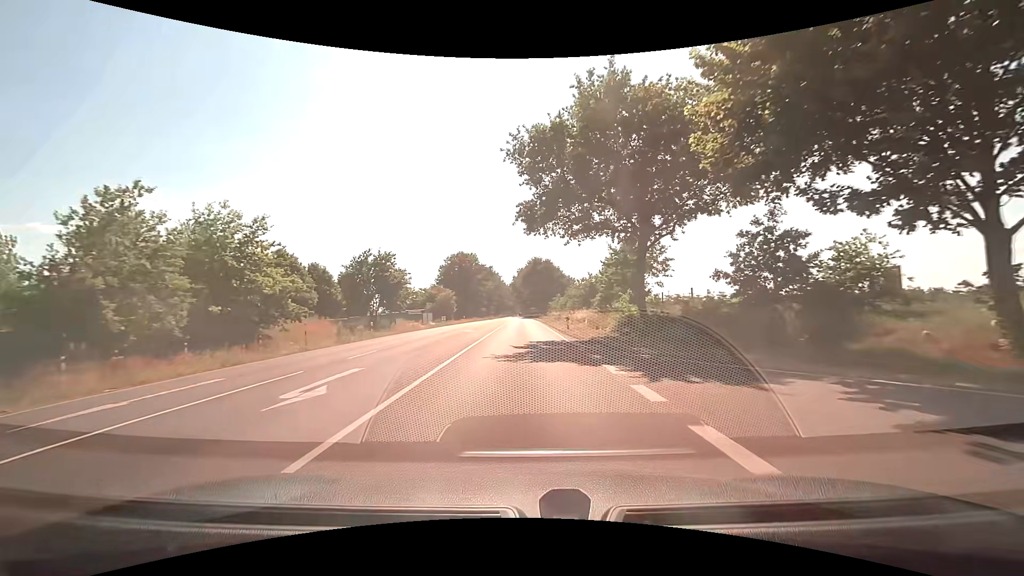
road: primary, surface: asphalt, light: Day
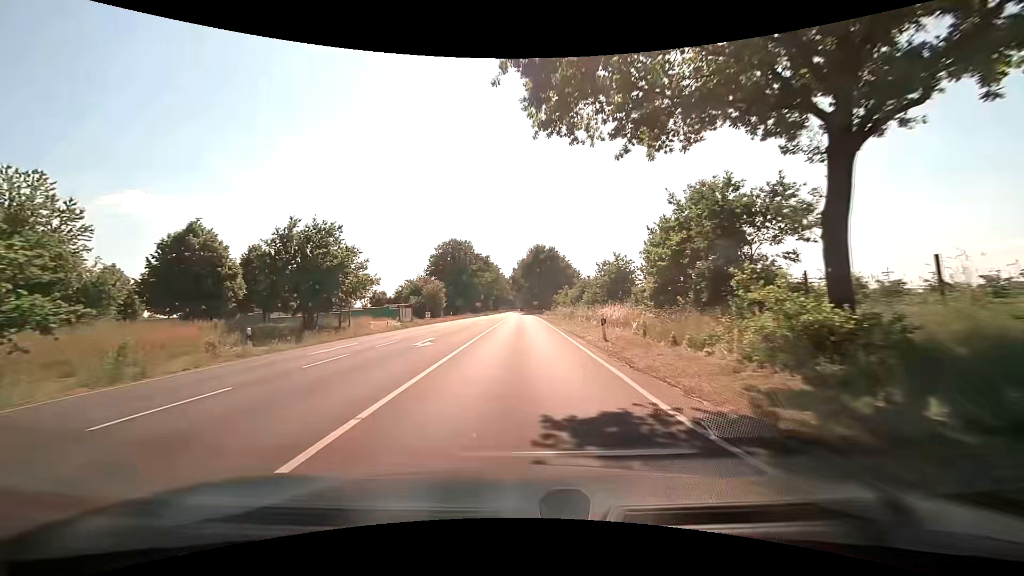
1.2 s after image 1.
(0.0, +15.4) m; 0°
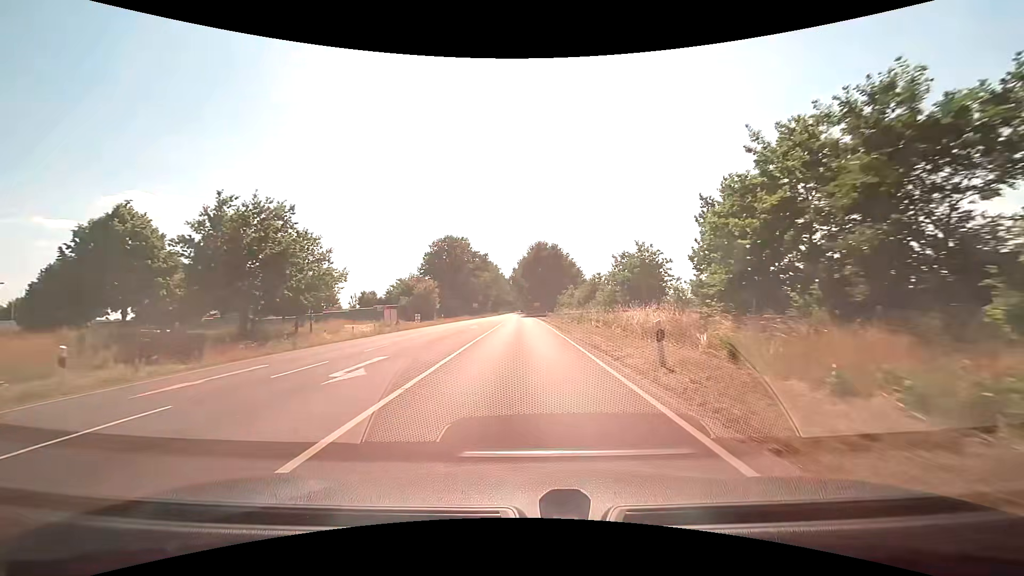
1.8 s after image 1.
(-0.1, +7.7) m; -1°
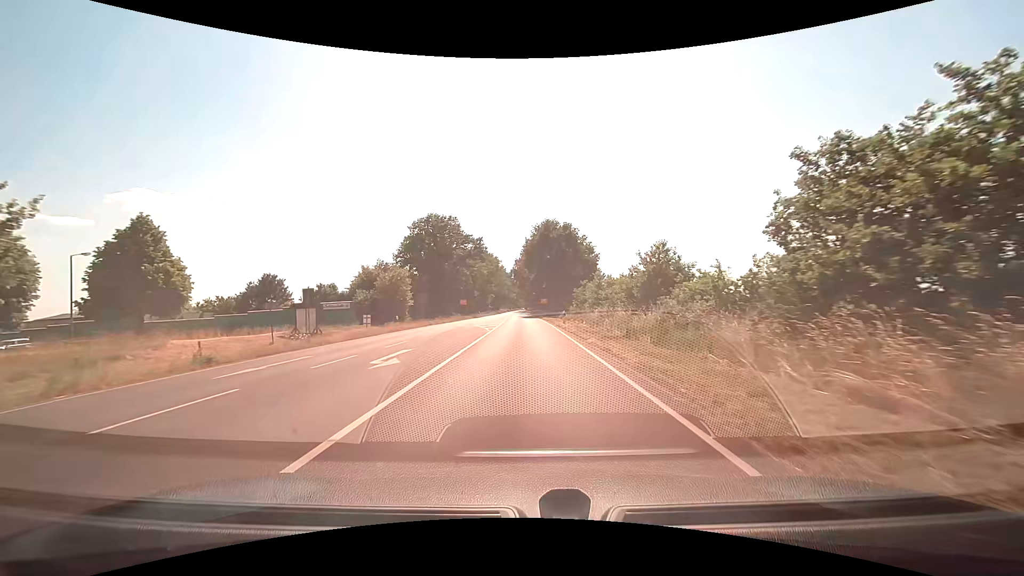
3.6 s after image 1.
(0.0, +23.1) m; 0°
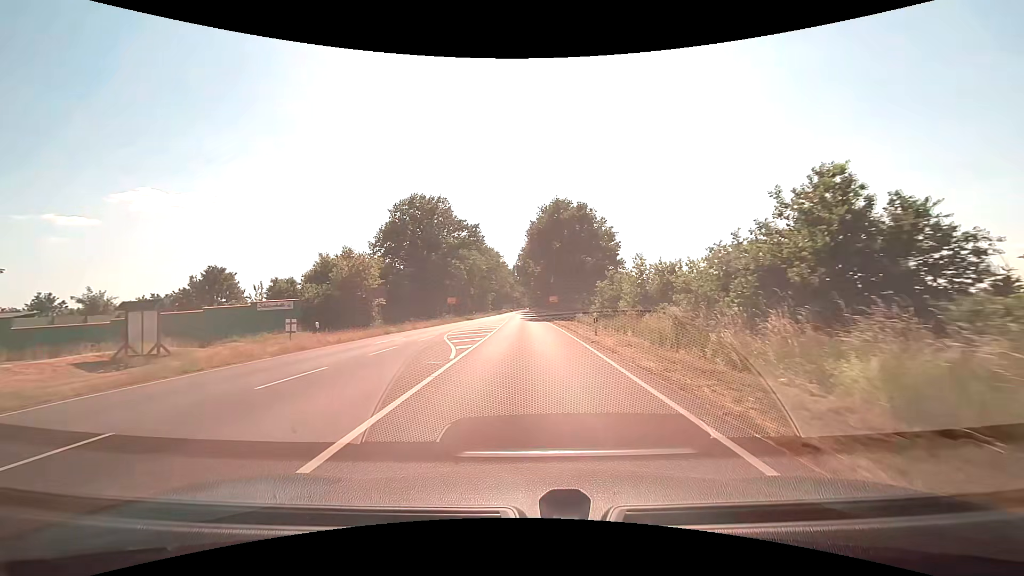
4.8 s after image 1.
(-0.1, +15.4) m; 0°
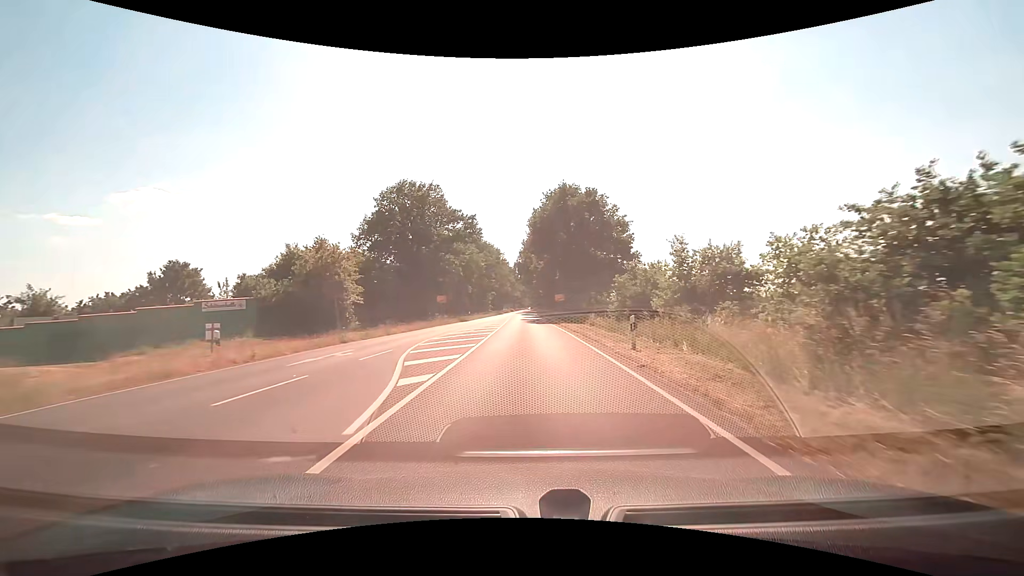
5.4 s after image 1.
(0.0, +7.7) m; 0°
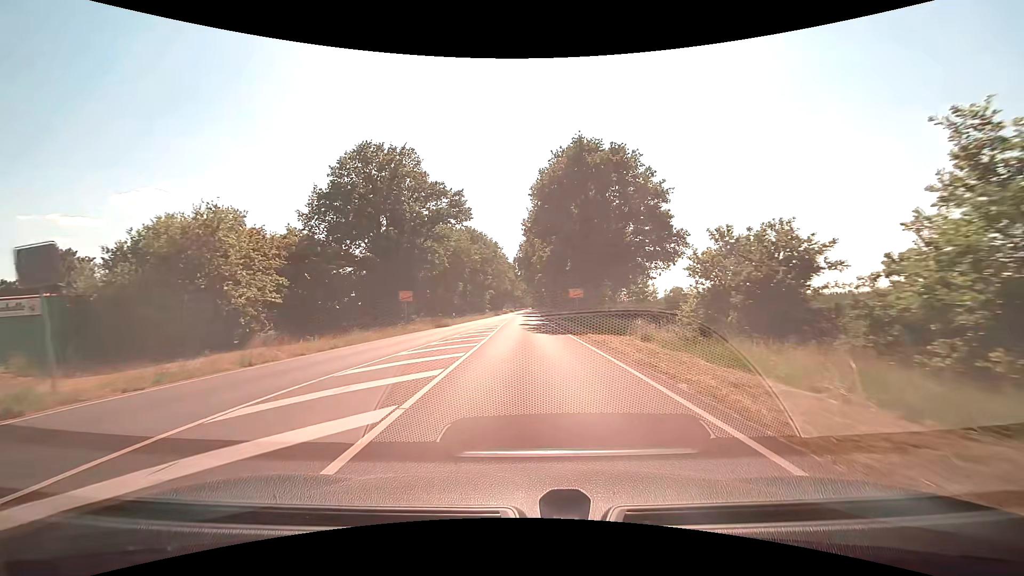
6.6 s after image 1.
(0.0, +15.3) m; 0°
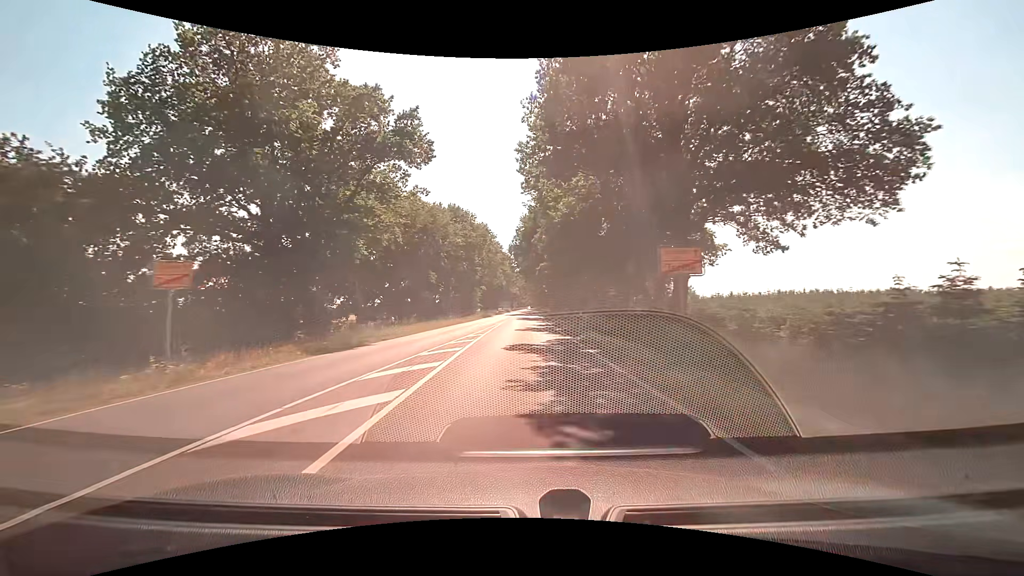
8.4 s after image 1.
(0.0, +23.0) m; 0°
(0, +10) (0, +20) (0, +30) (0, +40) (0, +50) (0, +60) (0, +70) (0, +80) (0, +90) (0, +100) m
